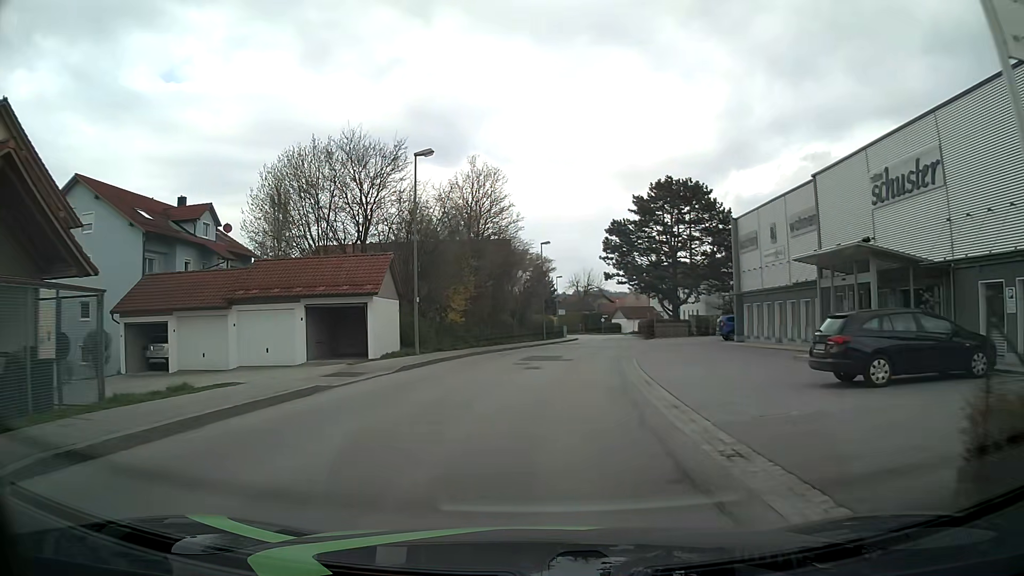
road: unclassified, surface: asphalt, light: Day
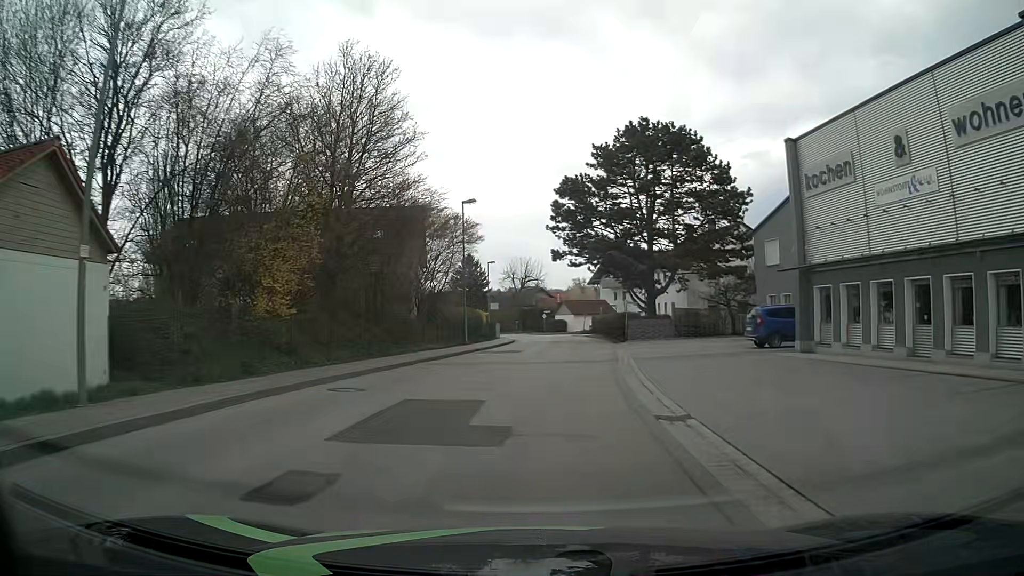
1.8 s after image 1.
(+0.8, +18.3) m; +5°
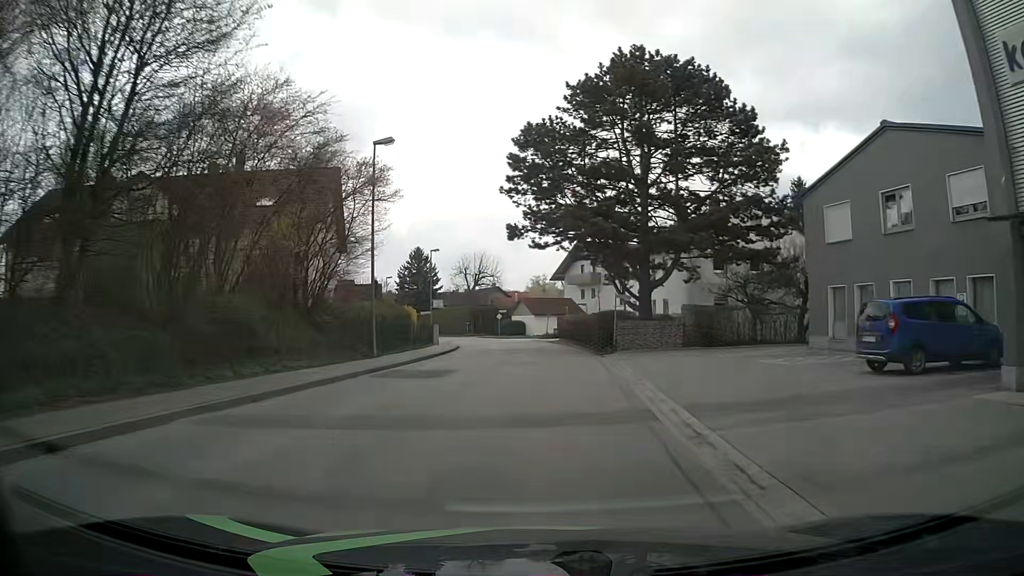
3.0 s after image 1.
(+0.3, +13.2) m; +3°
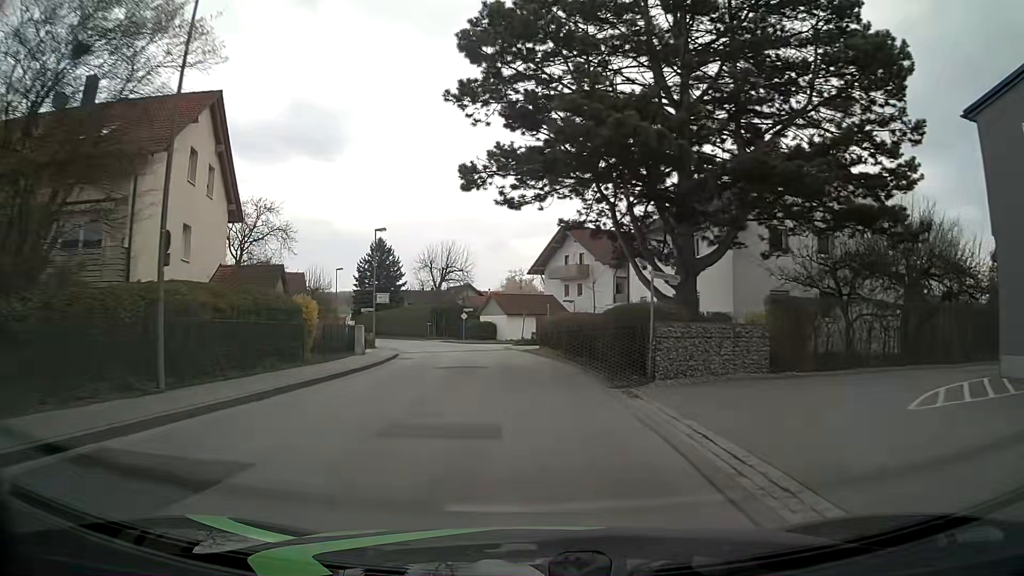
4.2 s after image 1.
(+0.2, +13.6) m; +1°
